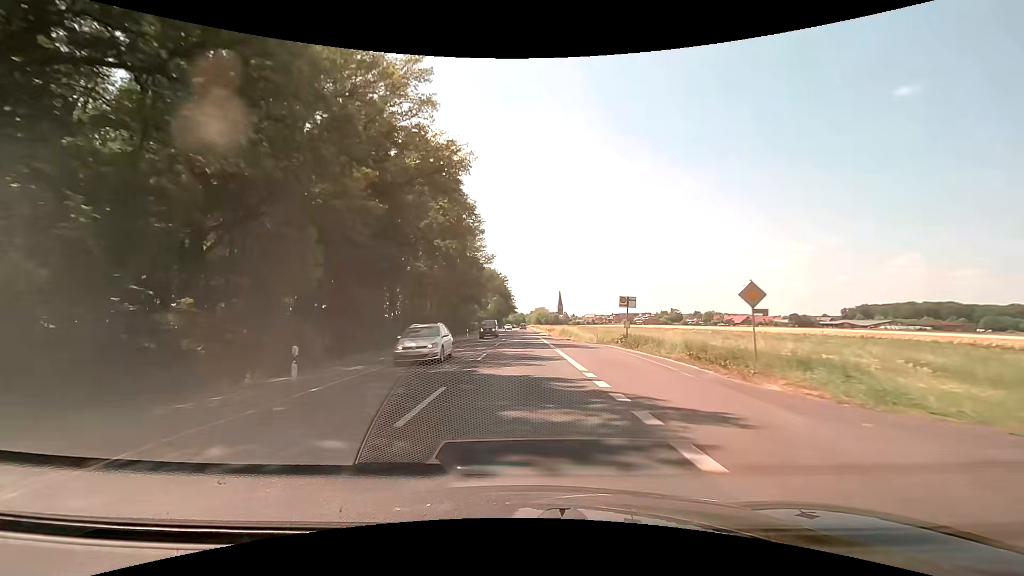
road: secondary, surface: asphalt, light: Day
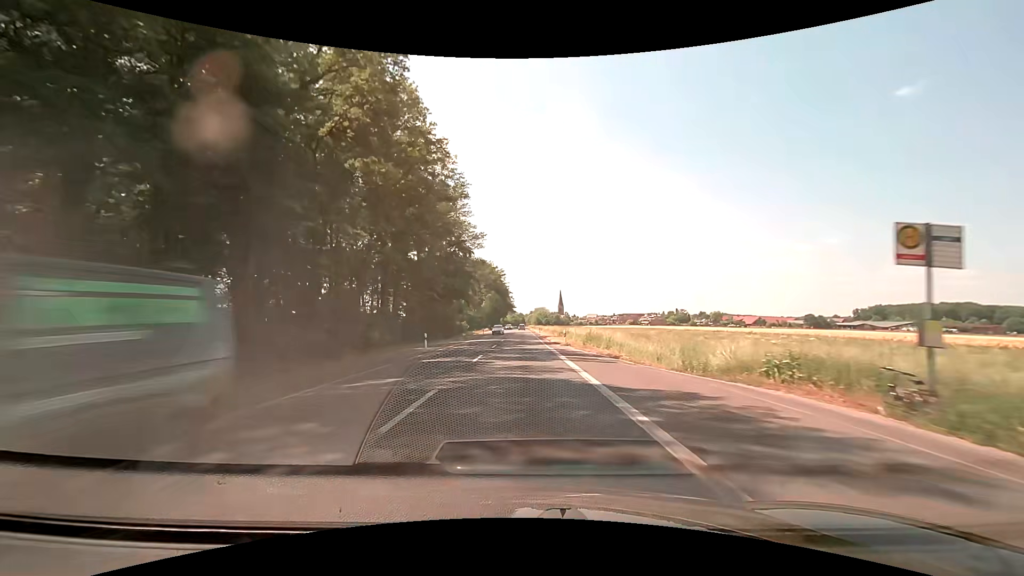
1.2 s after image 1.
(0.0, +24.4) m; 0°
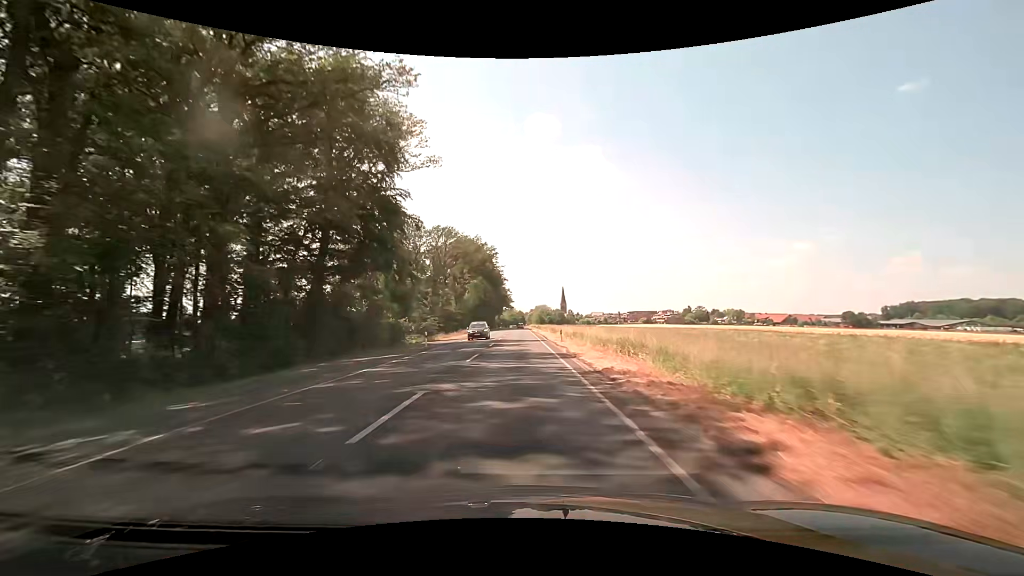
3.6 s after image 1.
(+0.1, +48.9) m; 0°
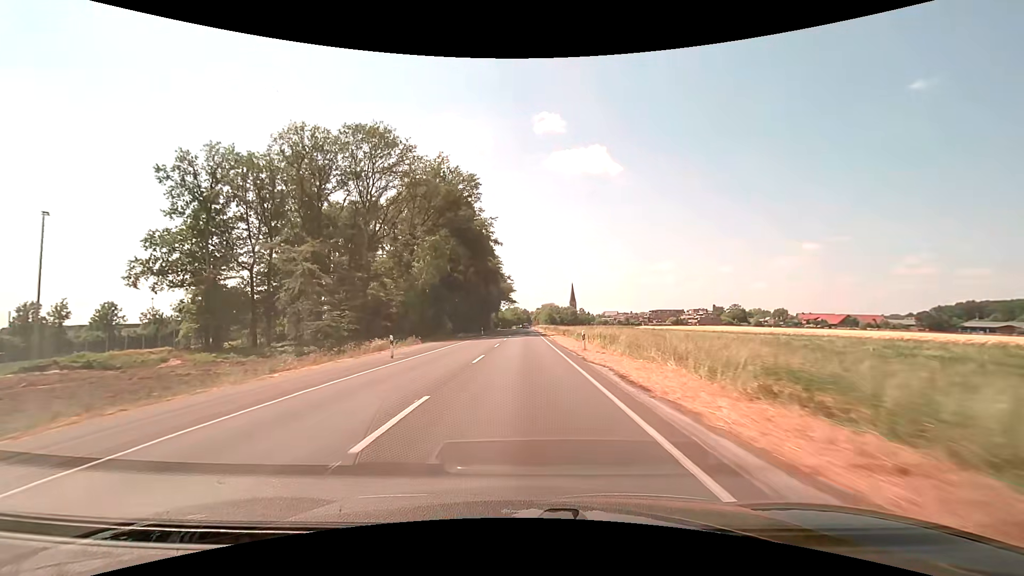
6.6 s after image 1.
(-0.4, +60.9) m; -1°
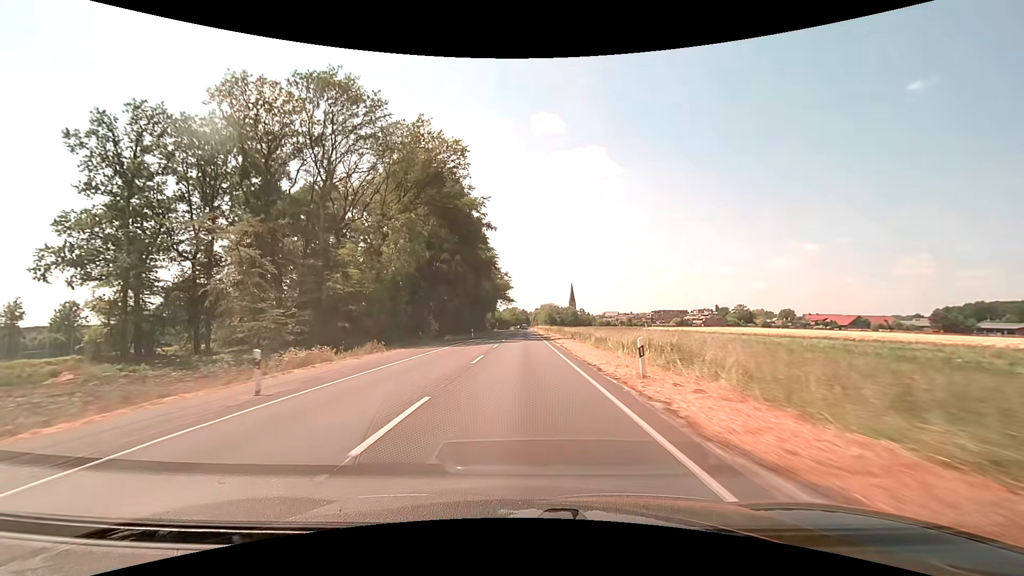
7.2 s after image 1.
(0.0, +12.1) m; 0°
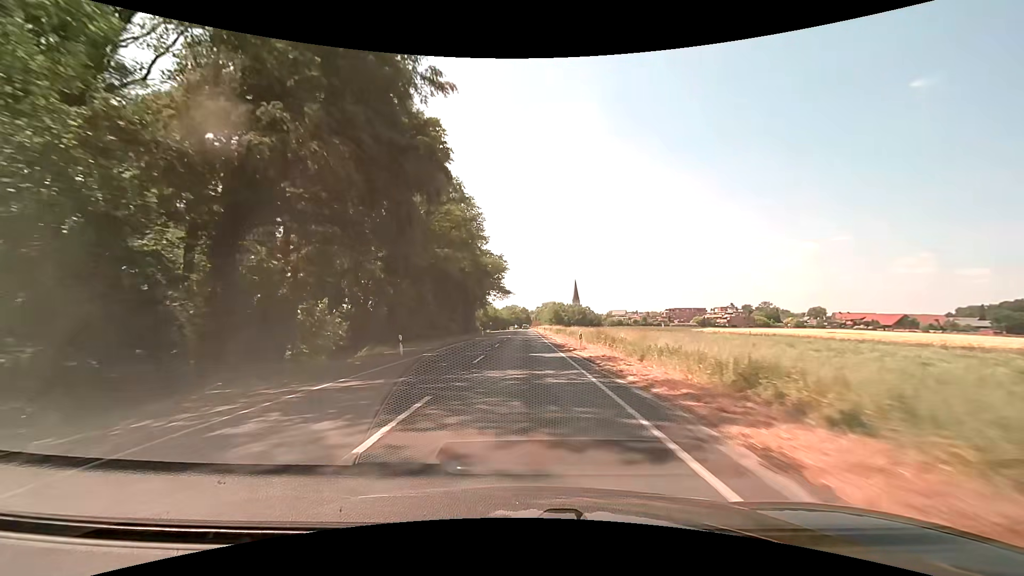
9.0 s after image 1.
(+0.1, +36.2) m; 0°
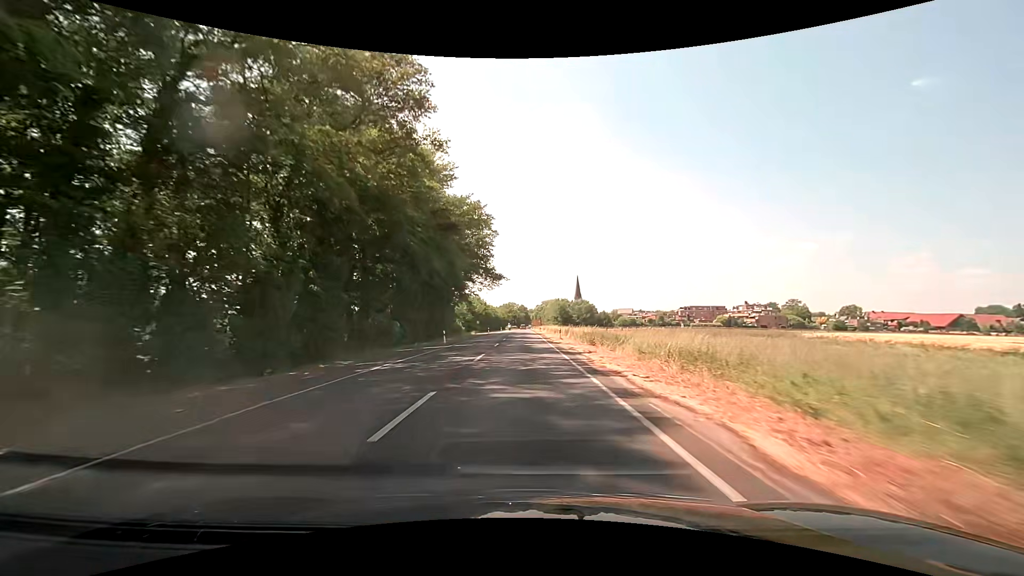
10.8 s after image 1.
(0.0, +35.3) m; 0°
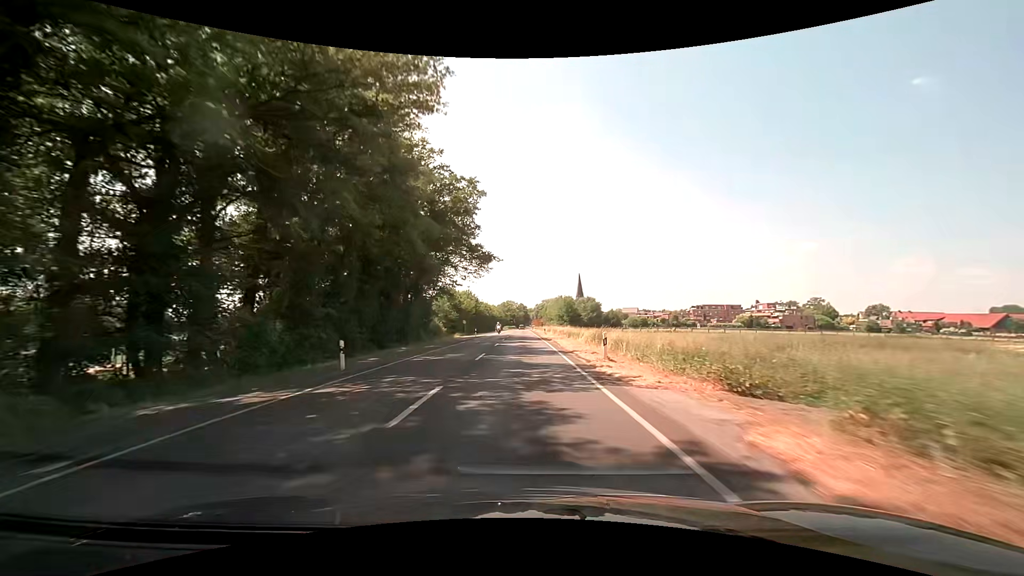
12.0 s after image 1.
(0.0, +22.7) m; 0°
(0, +10) (0, +20) (0, +30) (0, +40) (0, +50) (0, +60) (0, +70) (-1, +80) (-1, +90) (-1, +100) m
